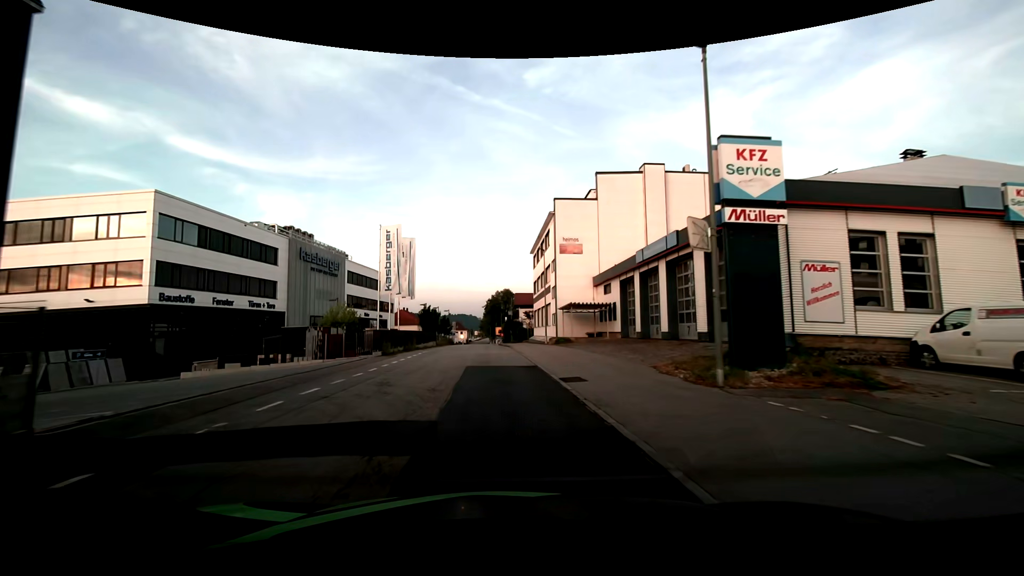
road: residential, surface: asphalt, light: Day
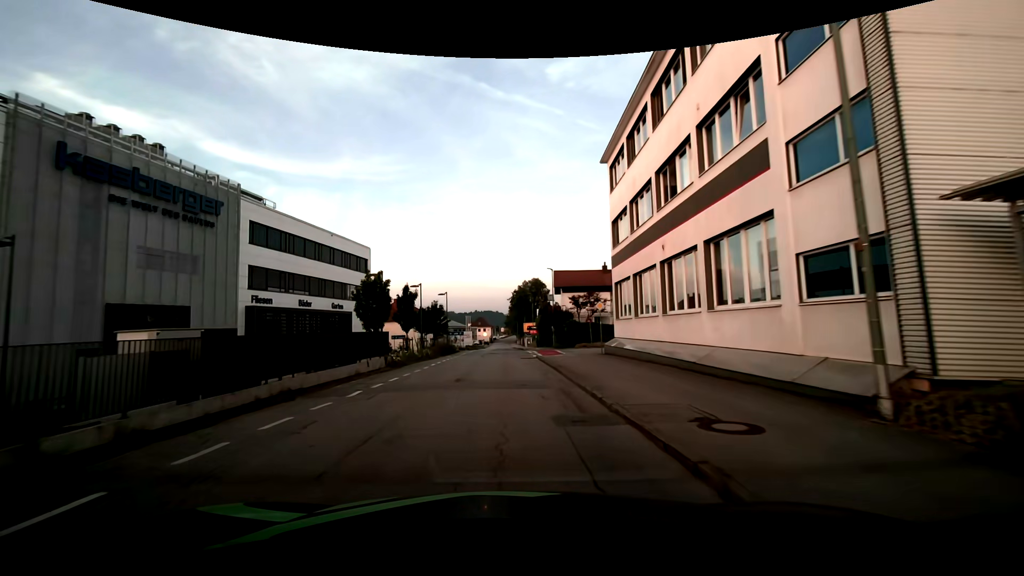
(-1.5, +35.4) m; -4°
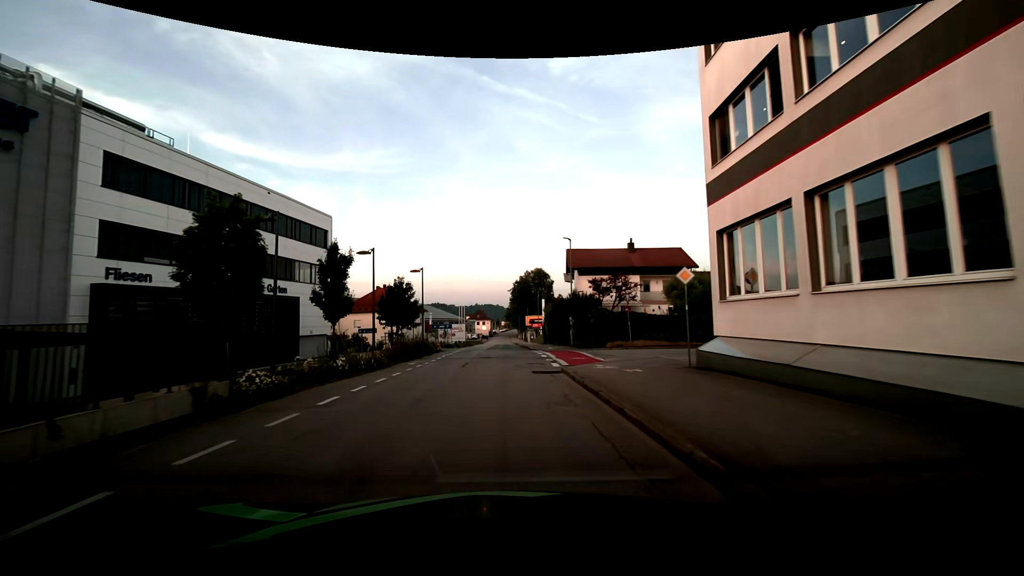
(0.0, +14.4) m; 0°
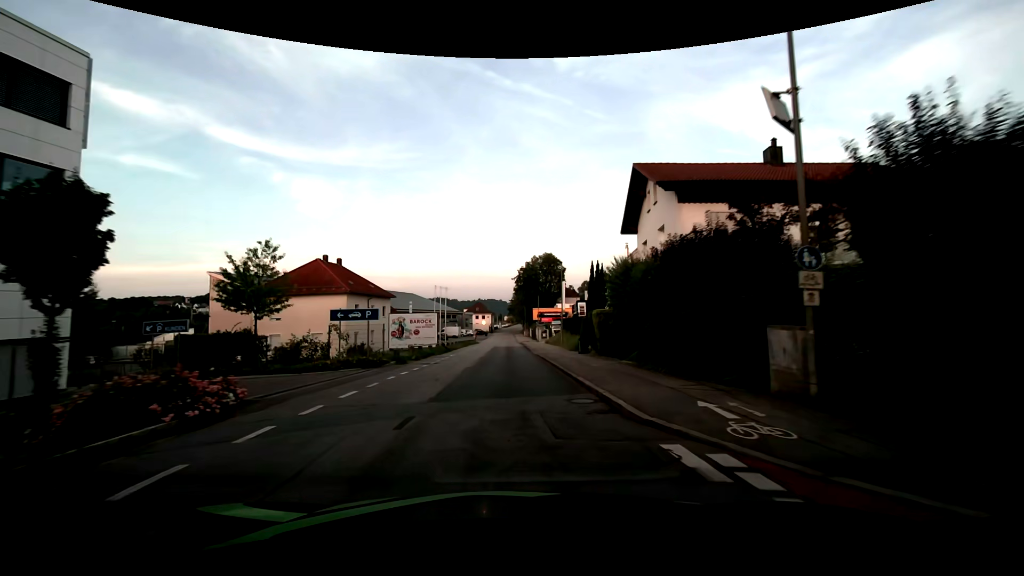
(+0.1, +29.6) m; 0°
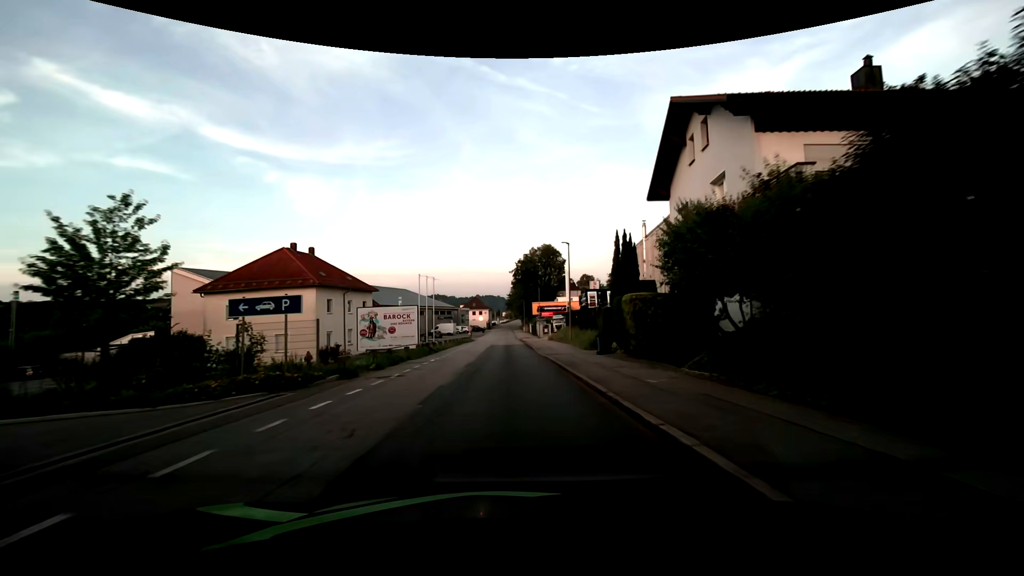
(0.0, +7.5) m; 0°
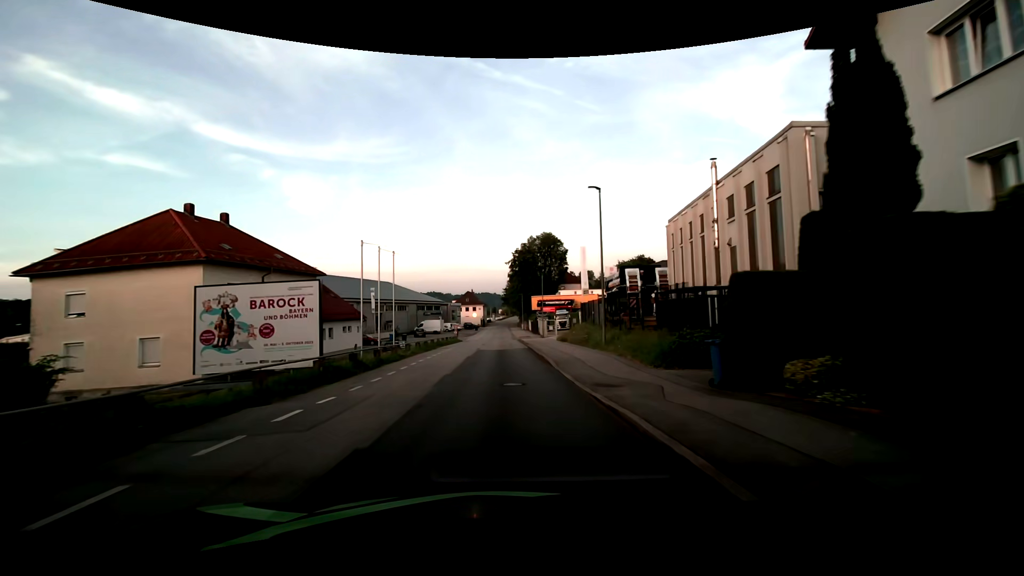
(+0.1, +15.4) m; 0°
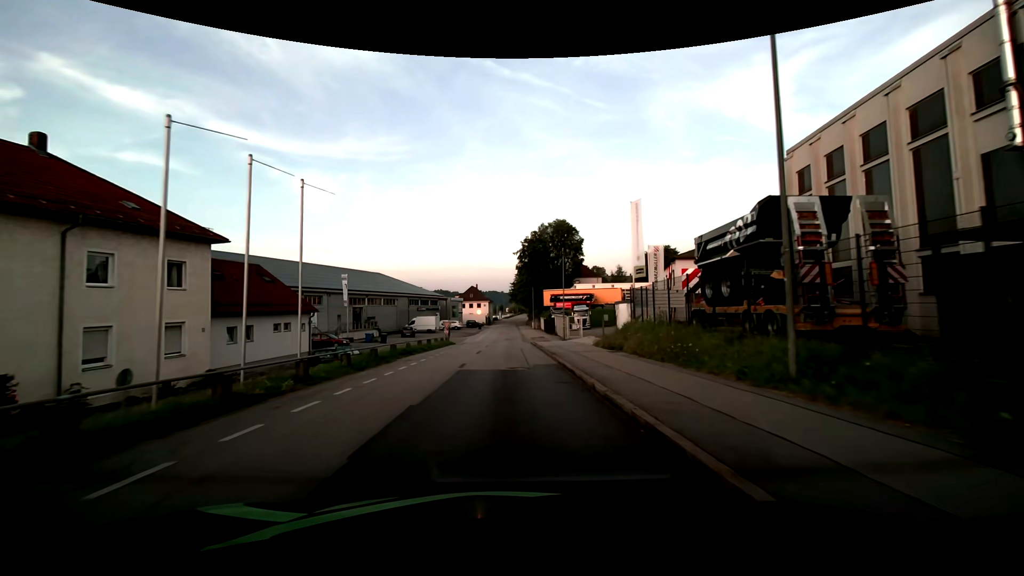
(-0.2, +15.8) m; -1°
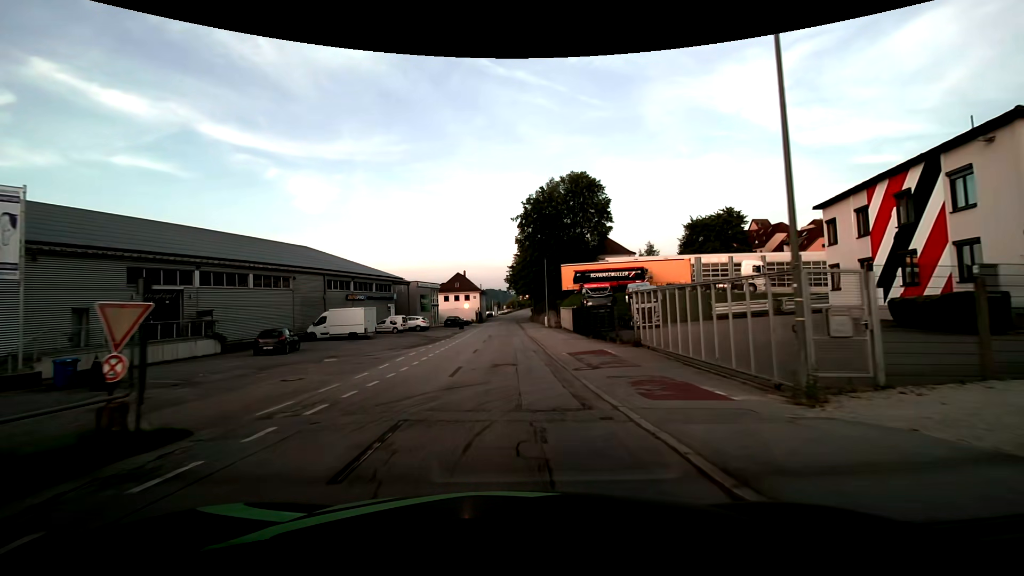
(+0.1, +37.7) m; +1°
(0, +10) (0, +20) (0, +30) (0, +40) (0, +50) (0, +60) (-1, +70) (-1, +80) (-1, +90) (-1, +100) m
